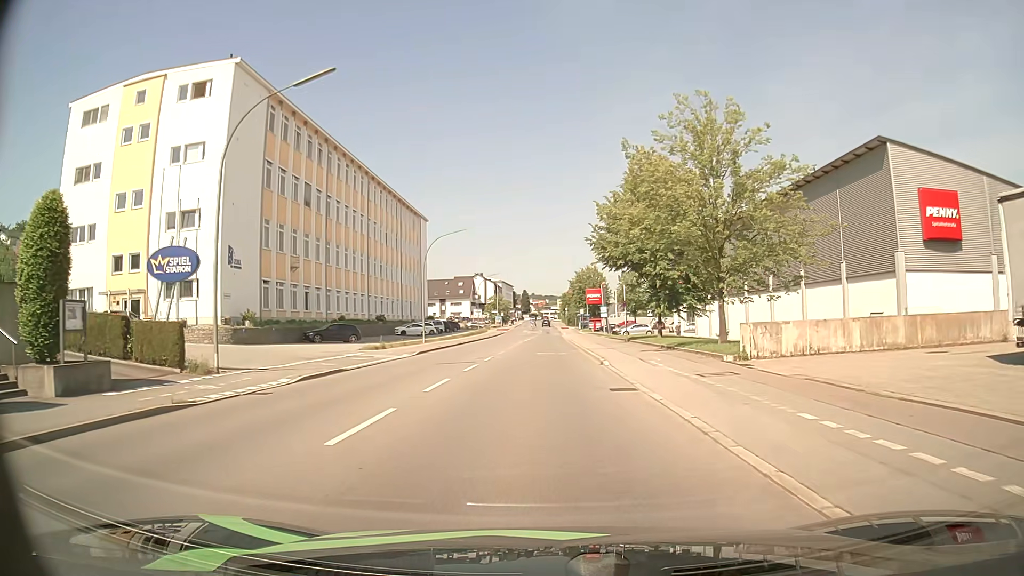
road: tertiary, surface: asphalt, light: Day
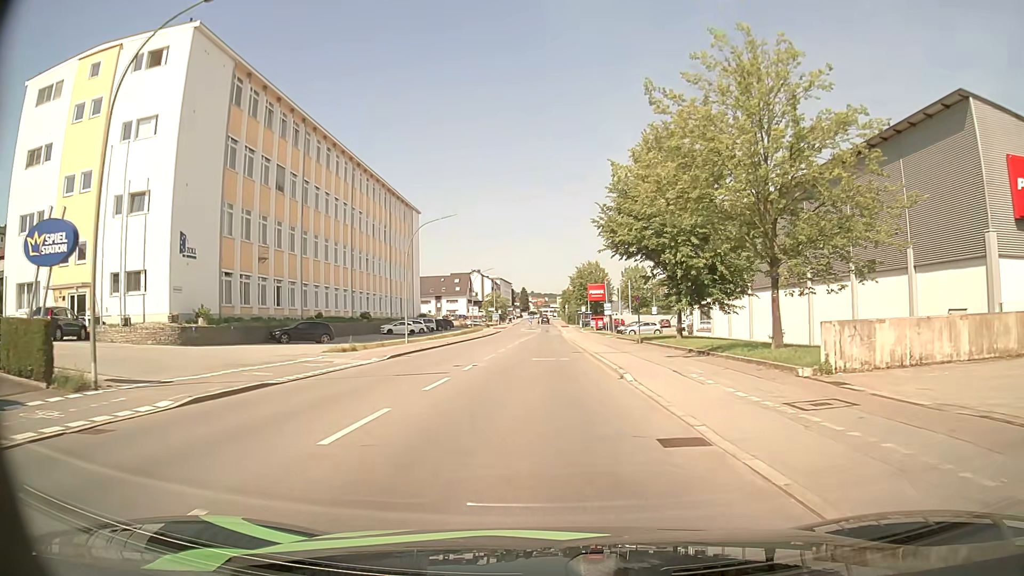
(0.0, +6.3) m; 0°
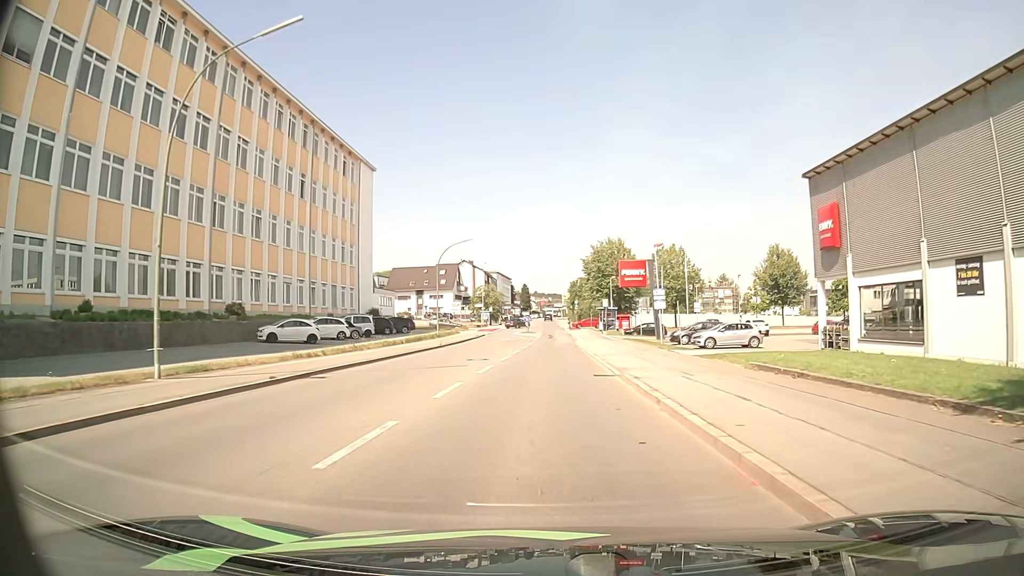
(-0.4, +32.0) m; -1°
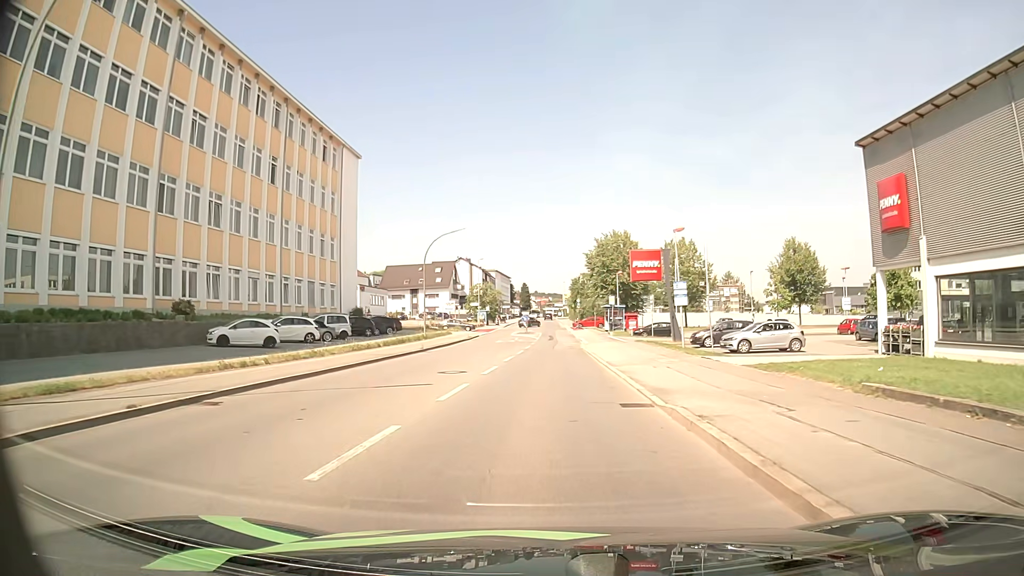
(0.0, +6.5) m; +1°
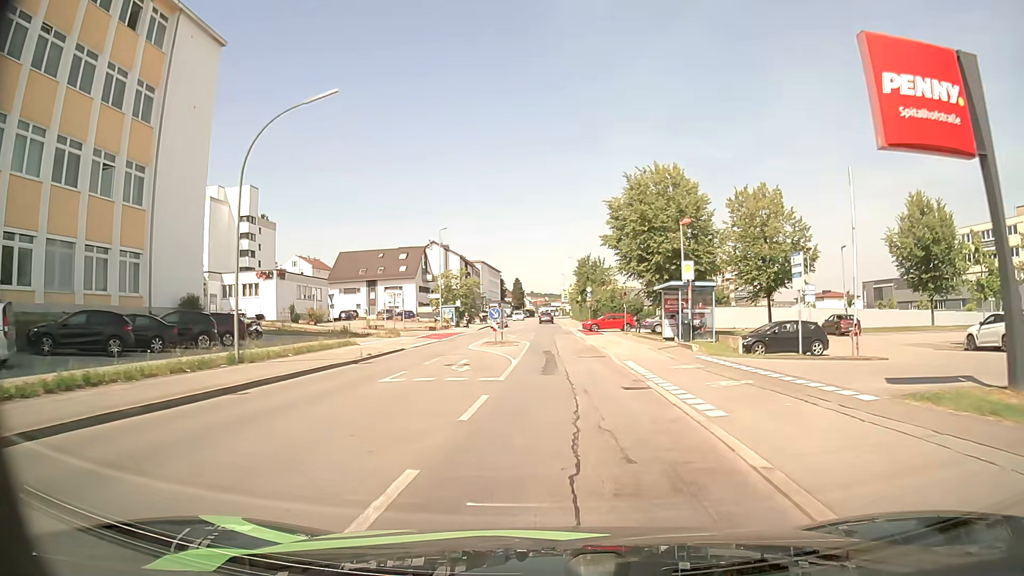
(-0.2, +33.2) m; -1°
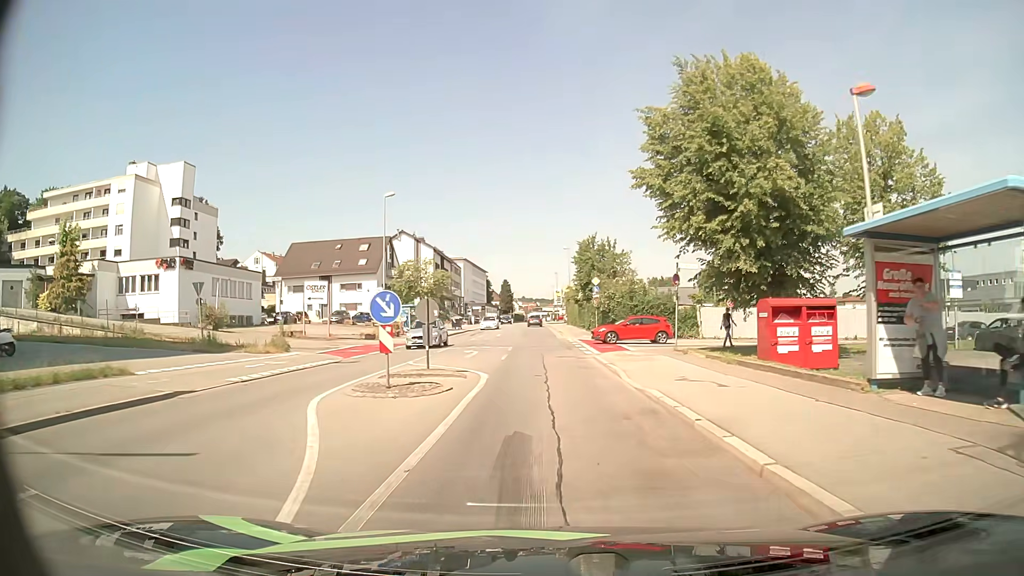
(+0.3, +20.3) m; +1°
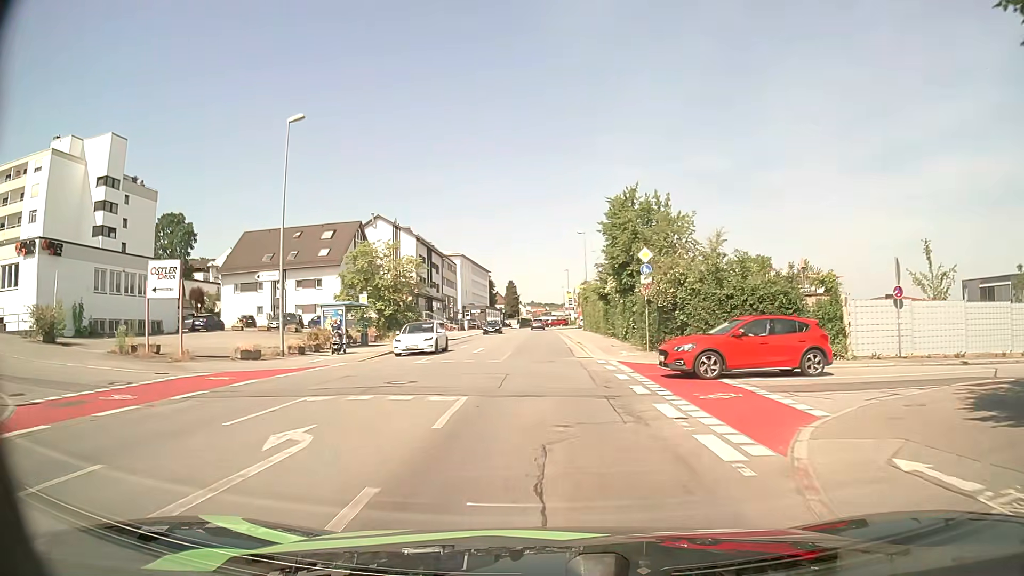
(-0.2, +20.3) m; -1°
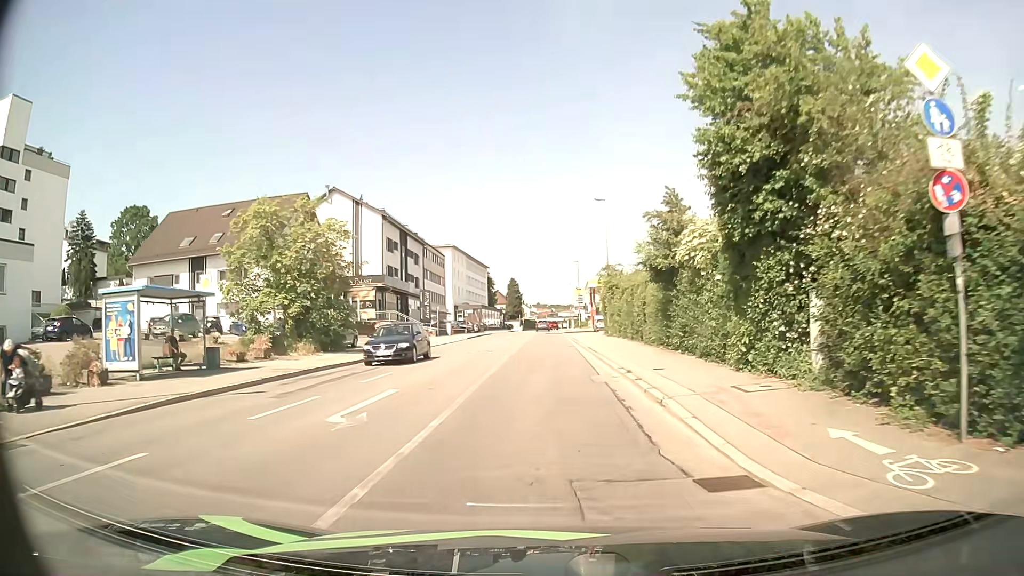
(-0.2, +20.0) m; -1°
(0, +10) (0, +20) (0, +30) (0, +40) (0, +50) (0, +60) (0, +70) (0, +80) (0, +90) (0, +100) m
